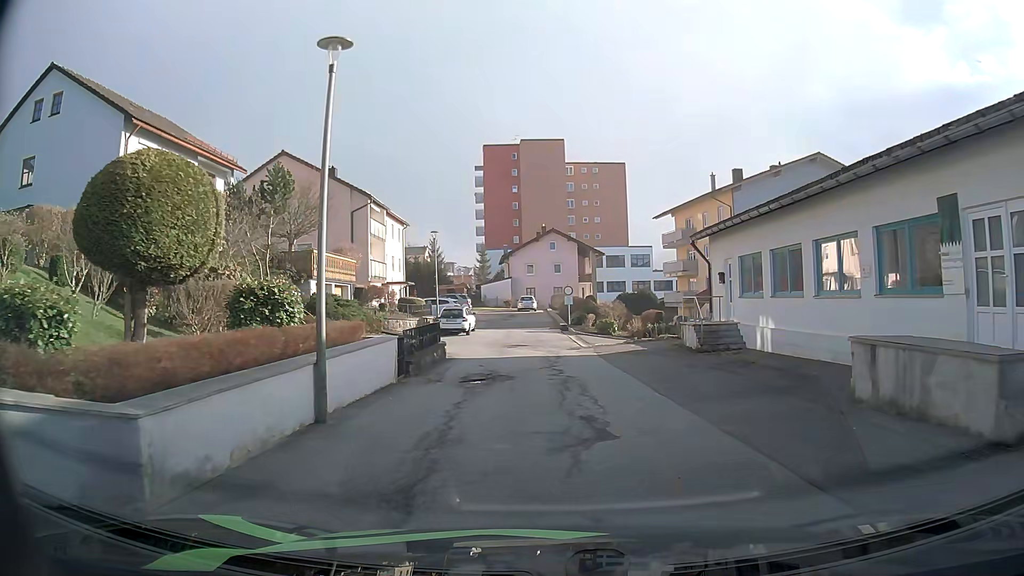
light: Day
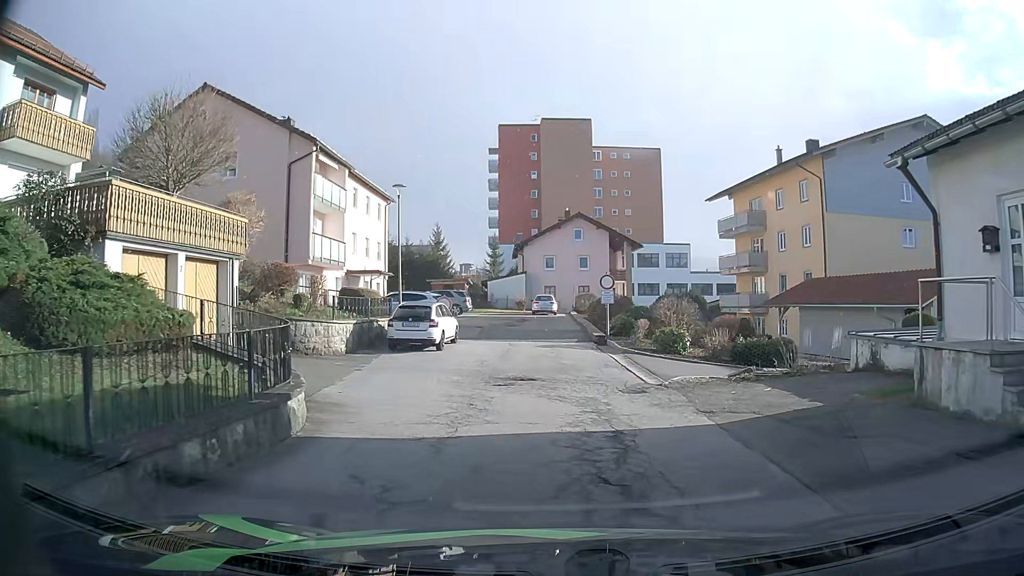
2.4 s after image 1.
(0.0, +14.5) m; -1°
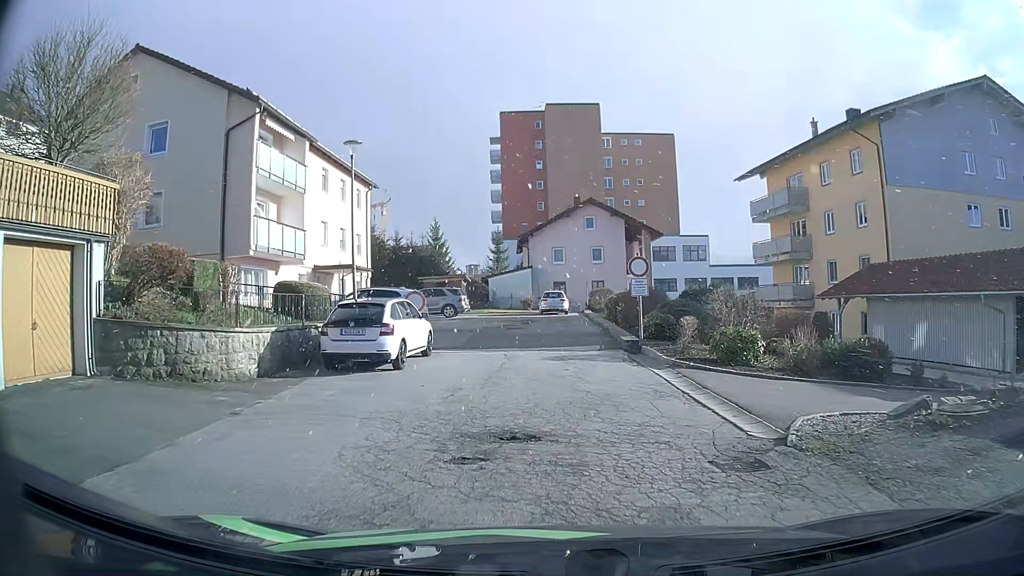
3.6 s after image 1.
(0.0, +6.9) m; -1°
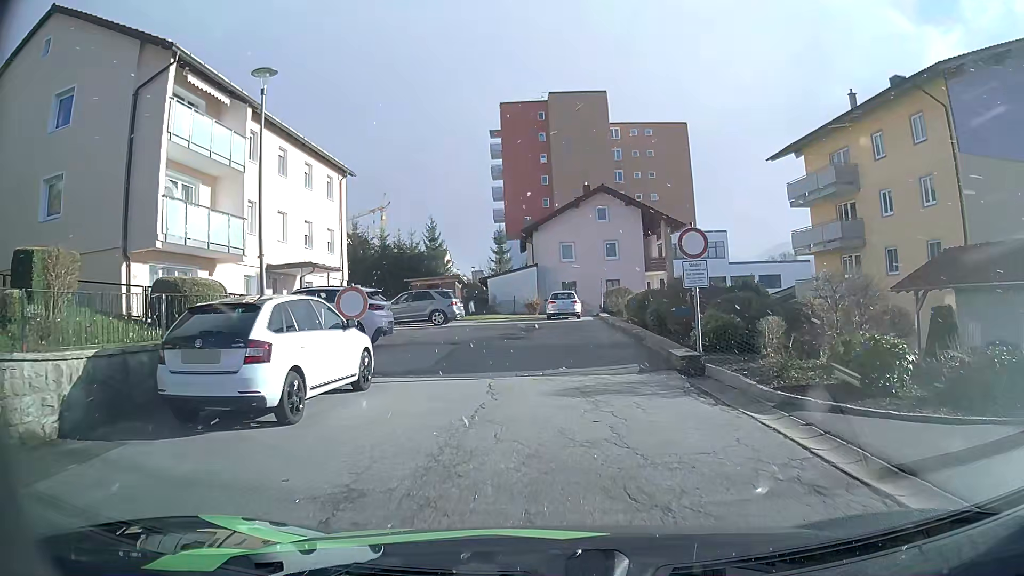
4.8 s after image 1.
(0.0, +6.4) m; 0°
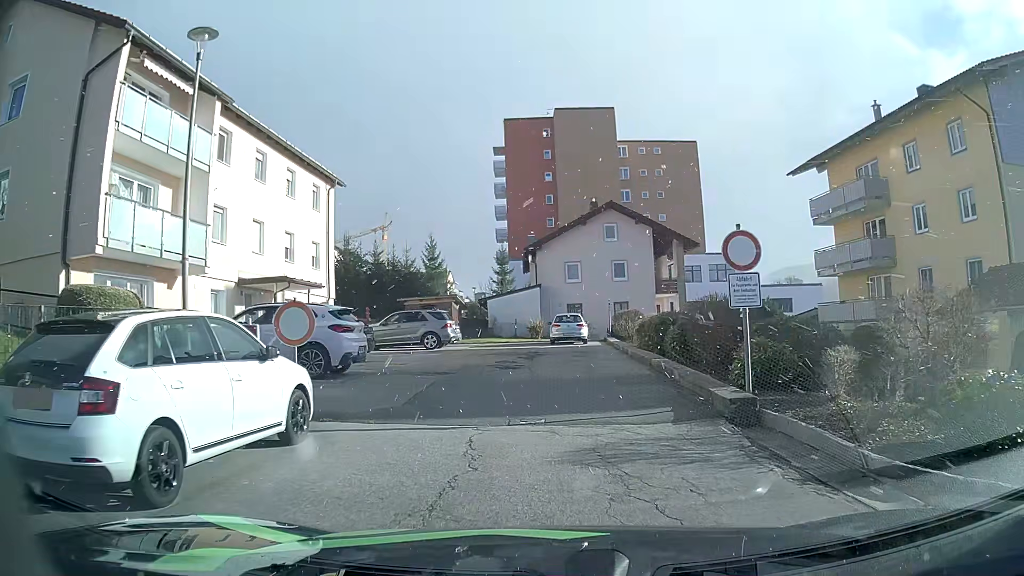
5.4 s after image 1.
(0.0, +2.9) m; -2°
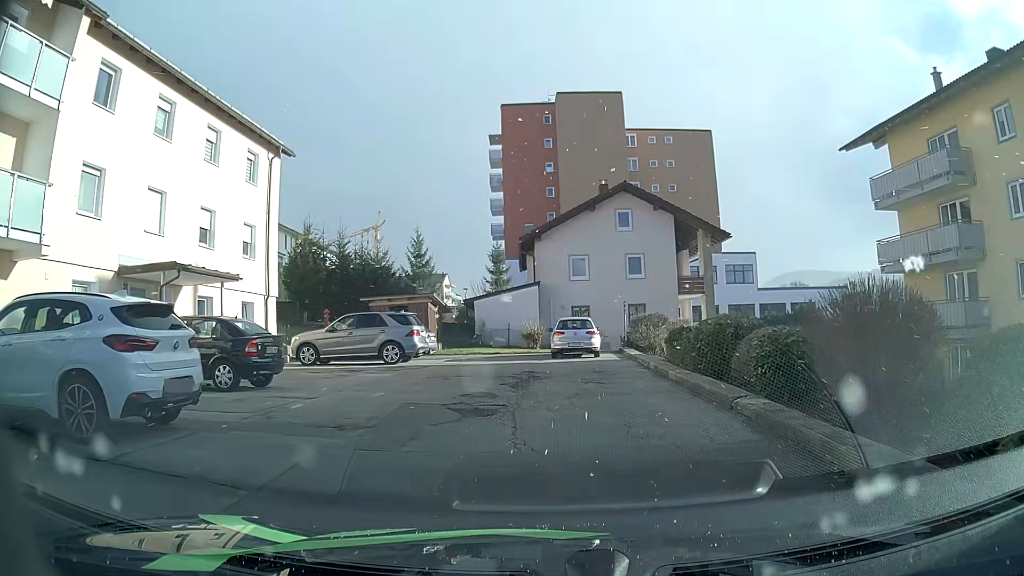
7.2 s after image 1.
(+0.1, +7.3) m; 0°
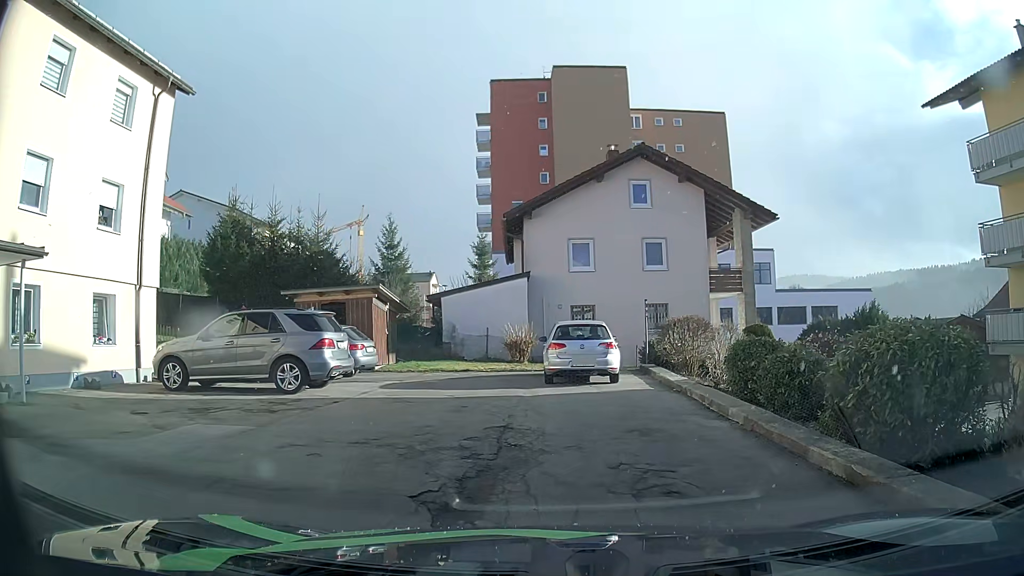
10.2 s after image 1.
(0.0, +8.4) m; +2°
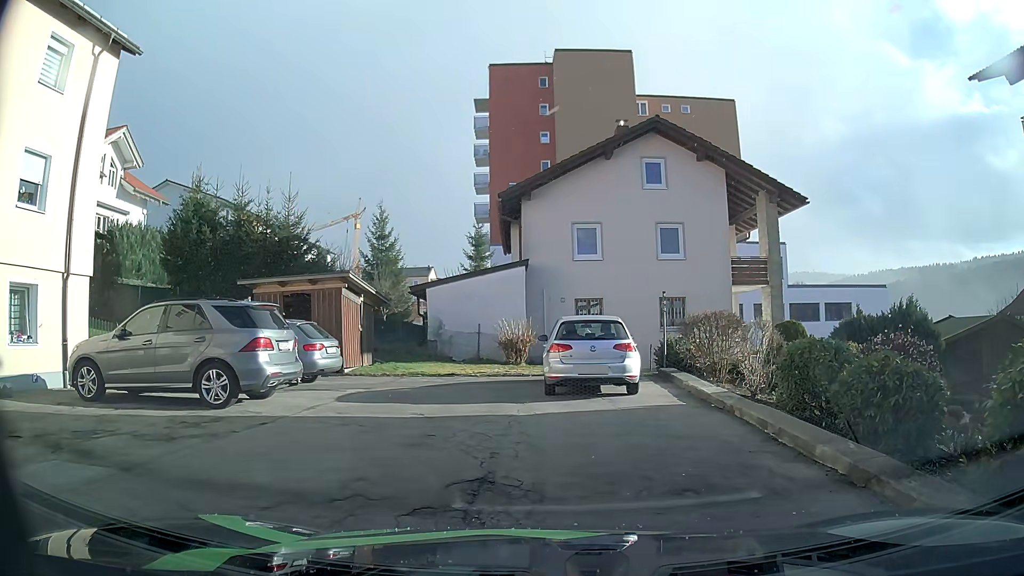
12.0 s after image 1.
(-0.1, +3.2) m; -2°
